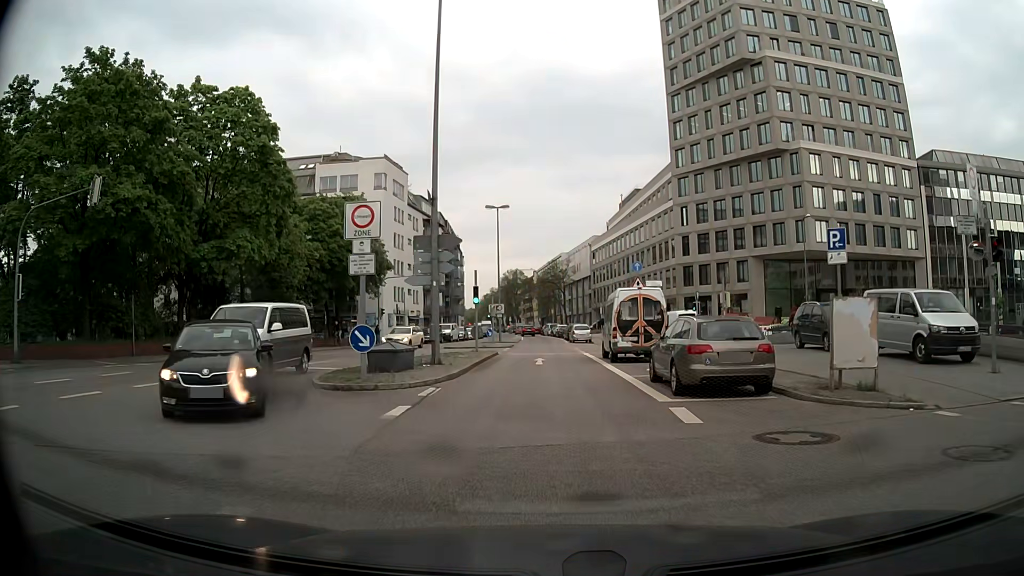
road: tertiary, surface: asphalt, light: Day
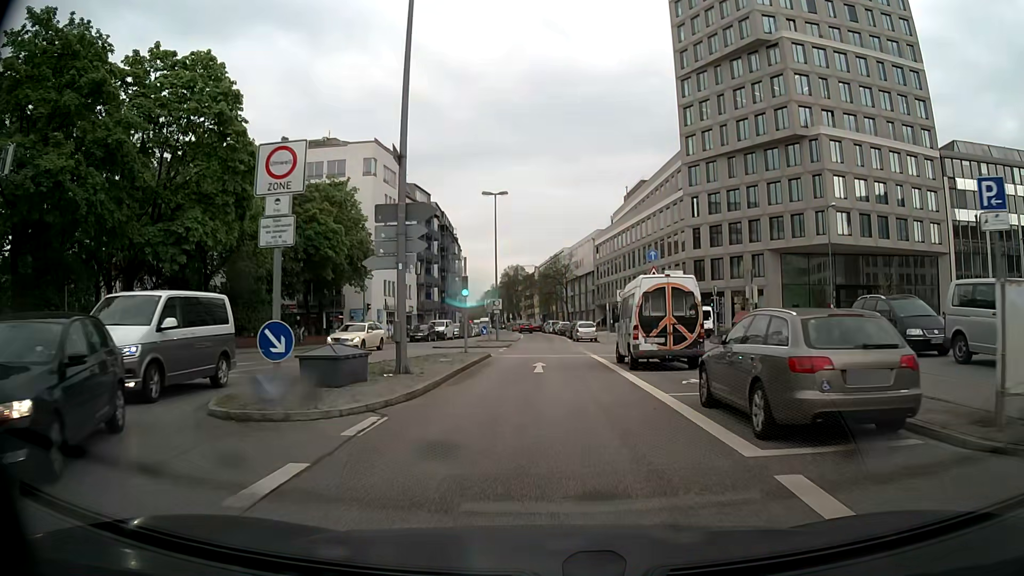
(0.0, +5.1) m; 0°
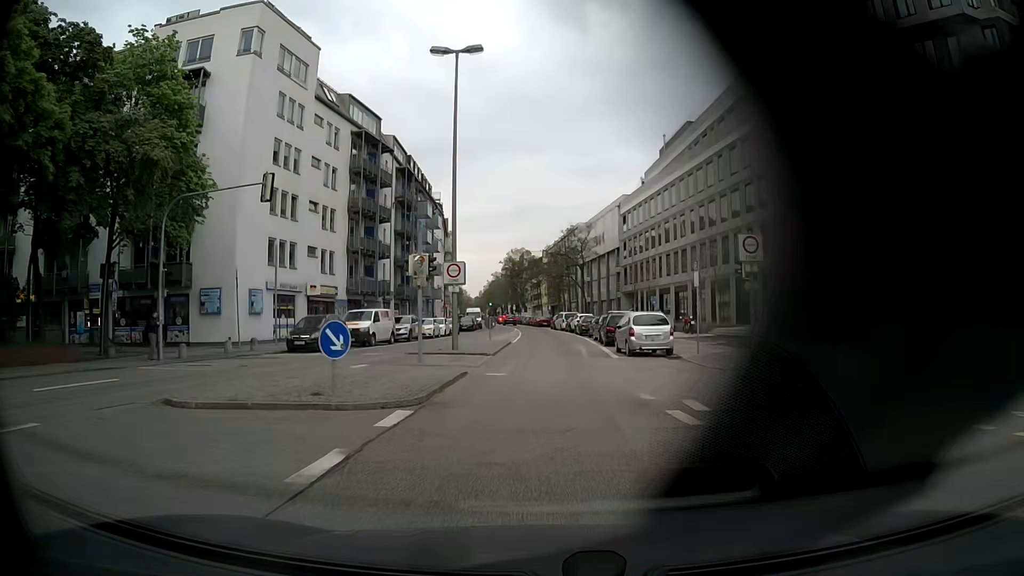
(-0.1, +29.9) m; 0°
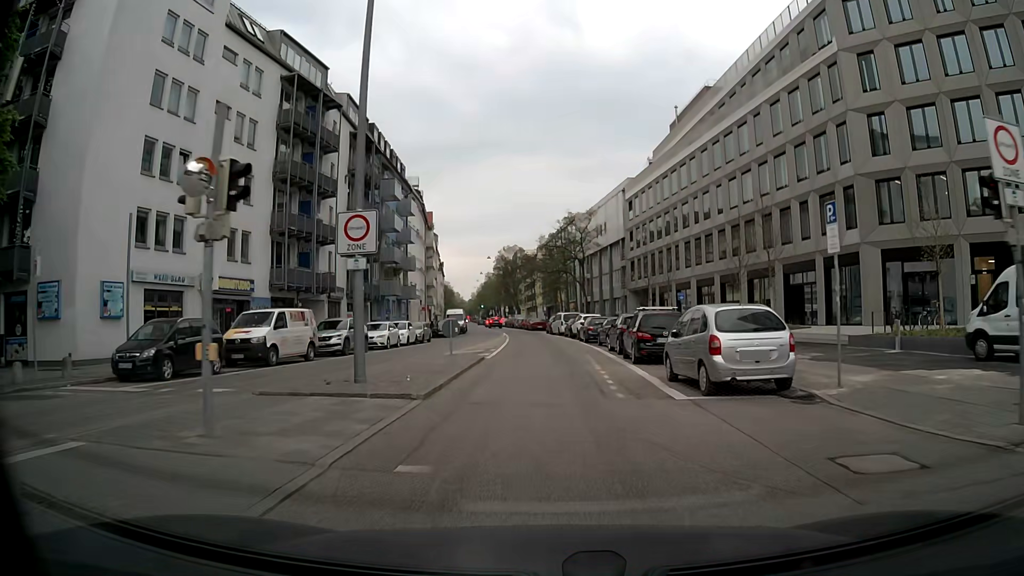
(+0.1, +12.7) m; 0°
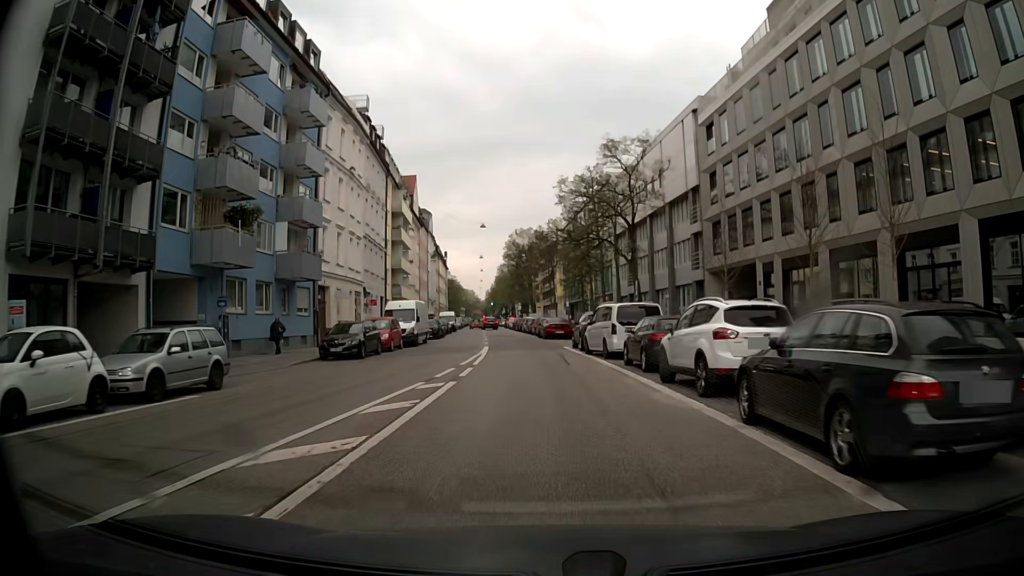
(-0.3, +32.7) m; -2°
